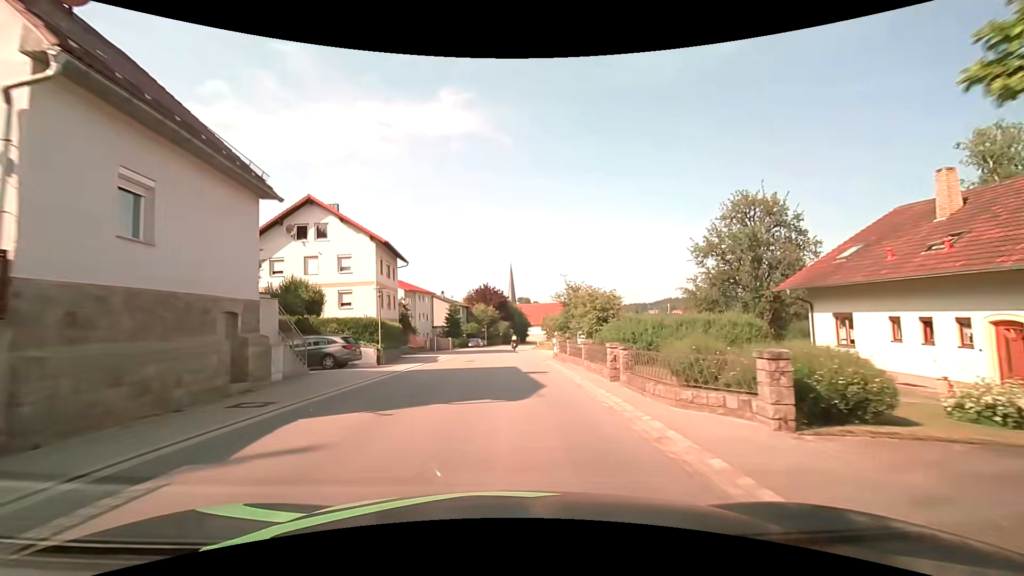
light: Day
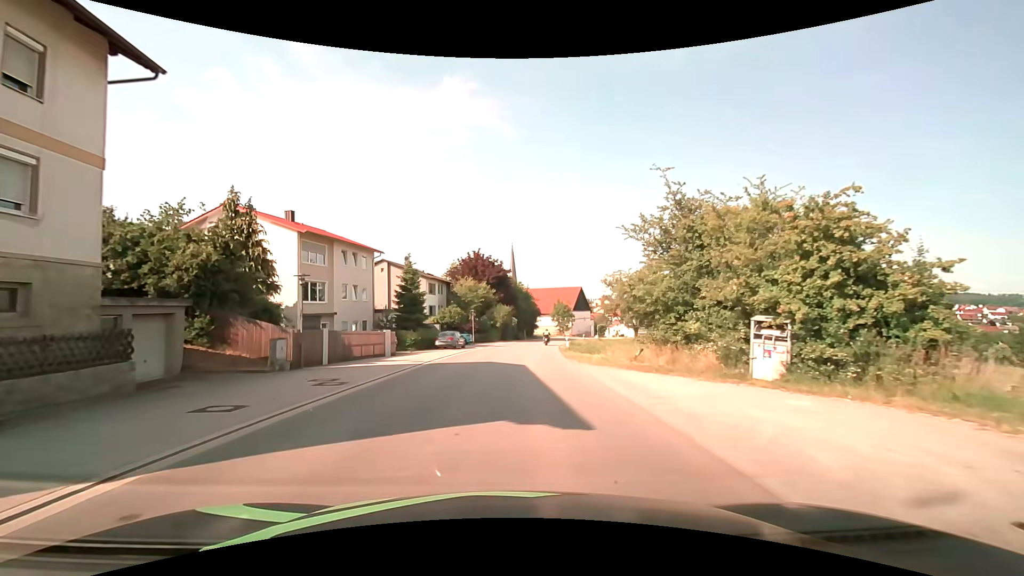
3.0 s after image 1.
(-0.3, +35.8) m; 0°
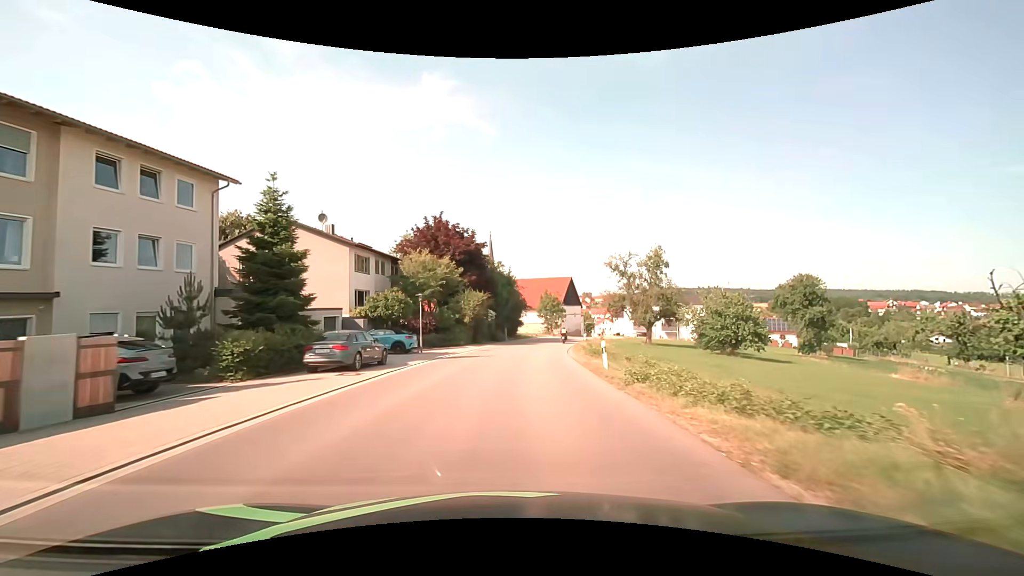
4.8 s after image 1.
(+0.4, +22.0) m; +3°
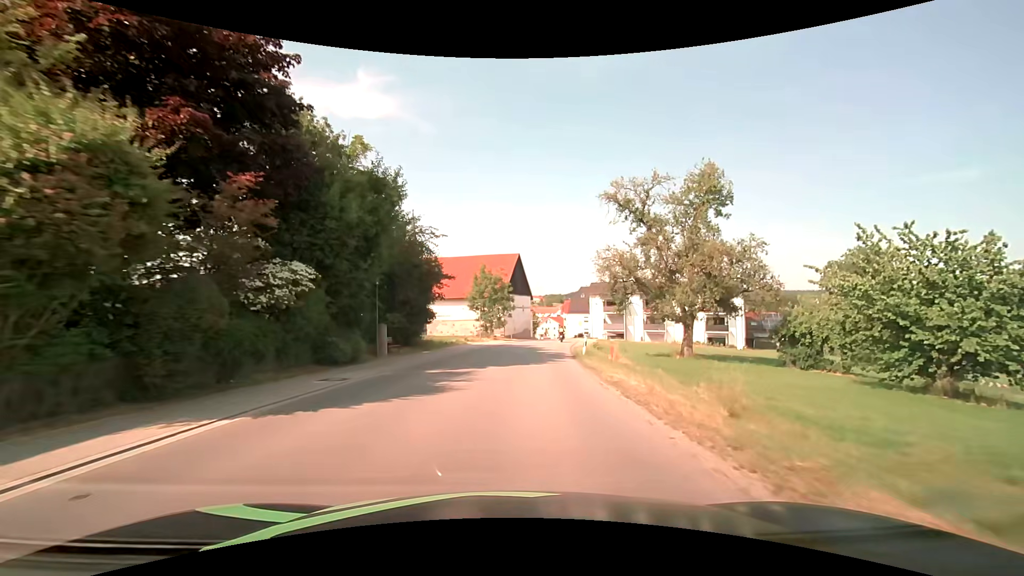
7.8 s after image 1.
(+2.3, +37.2) m; +8°
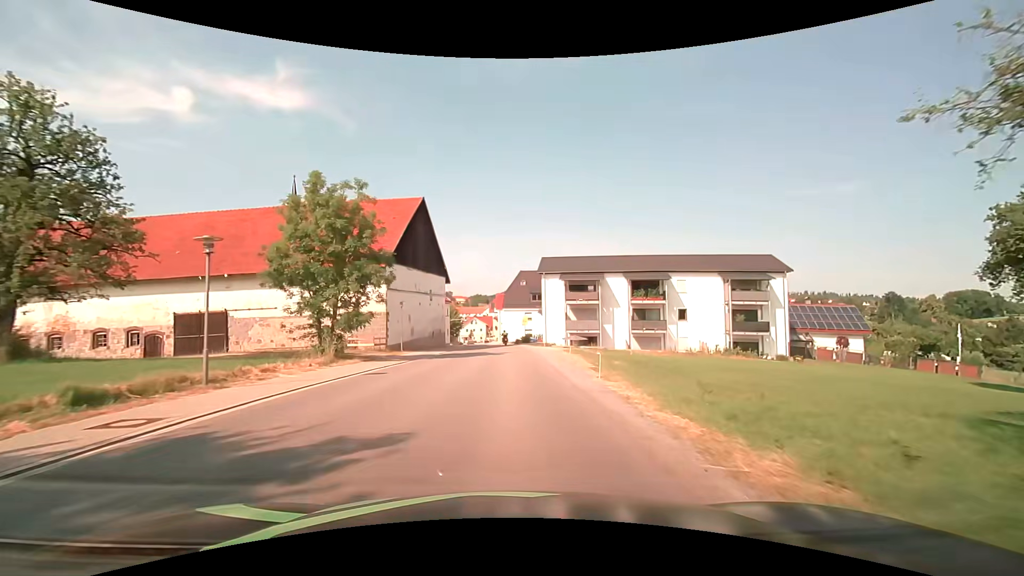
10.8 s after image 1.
(+2.4, +35.4) m; +8°
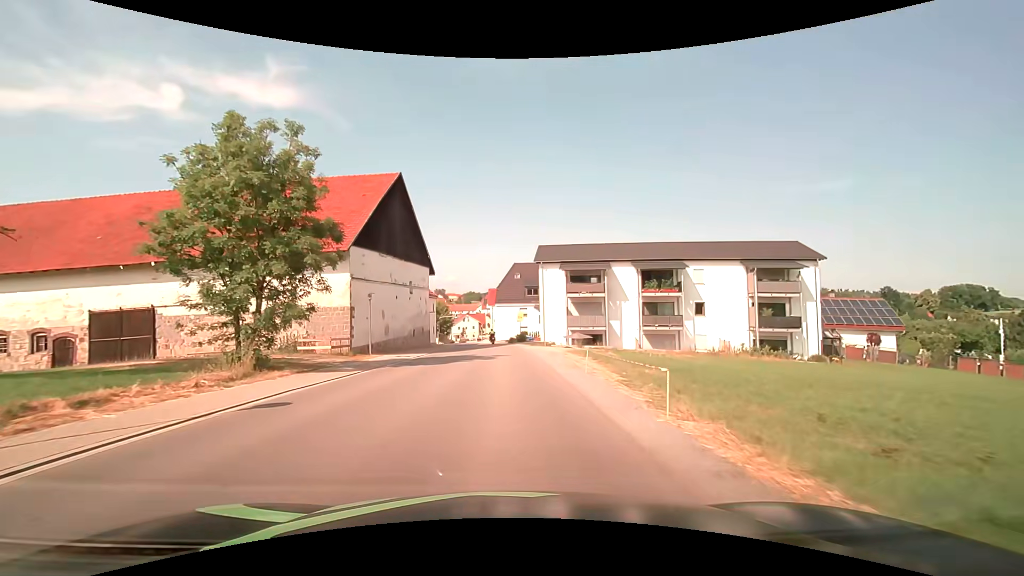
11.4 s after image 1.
(+0.1, +6.7) m; +1°
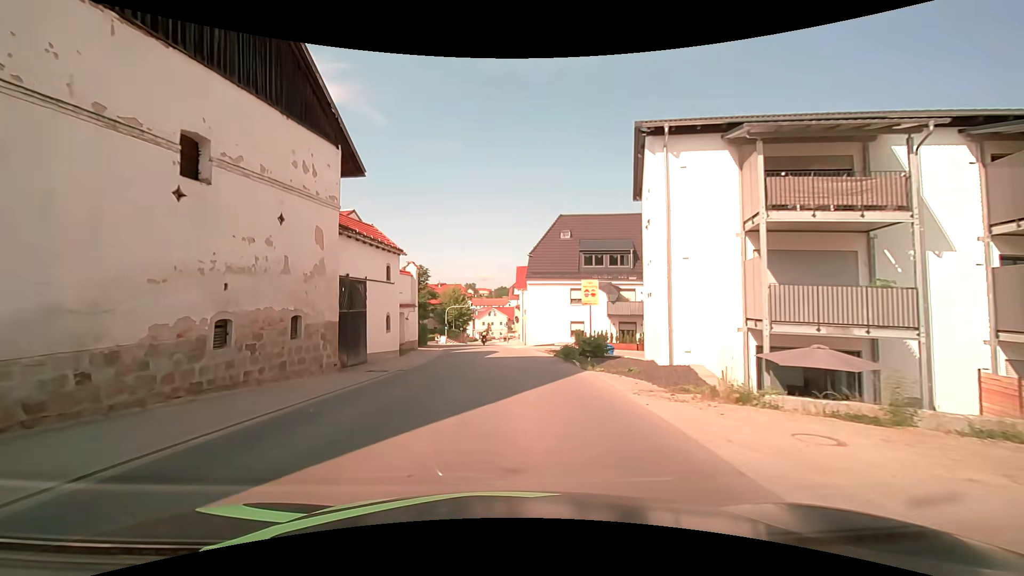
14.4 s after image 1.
(-0.5, +31.7) m; -4°
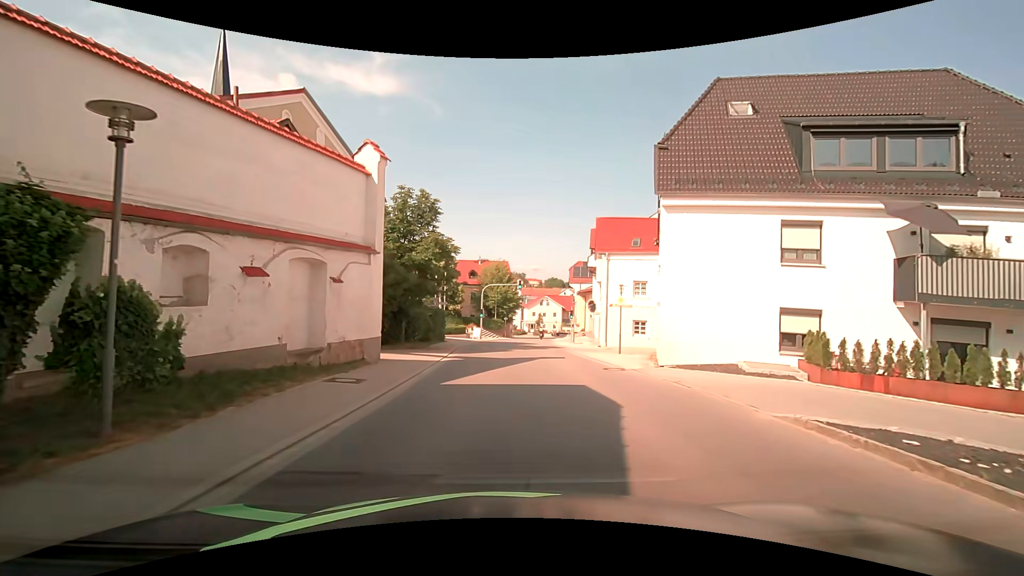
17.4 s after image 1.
(-1.3, +24.1) m; -5°
